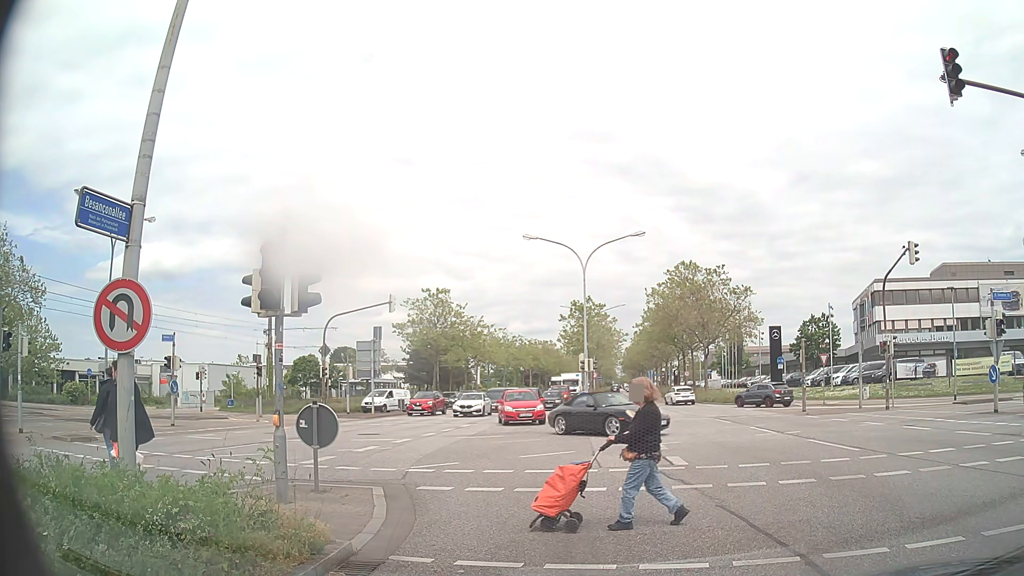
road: primary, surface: asphalt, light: Day
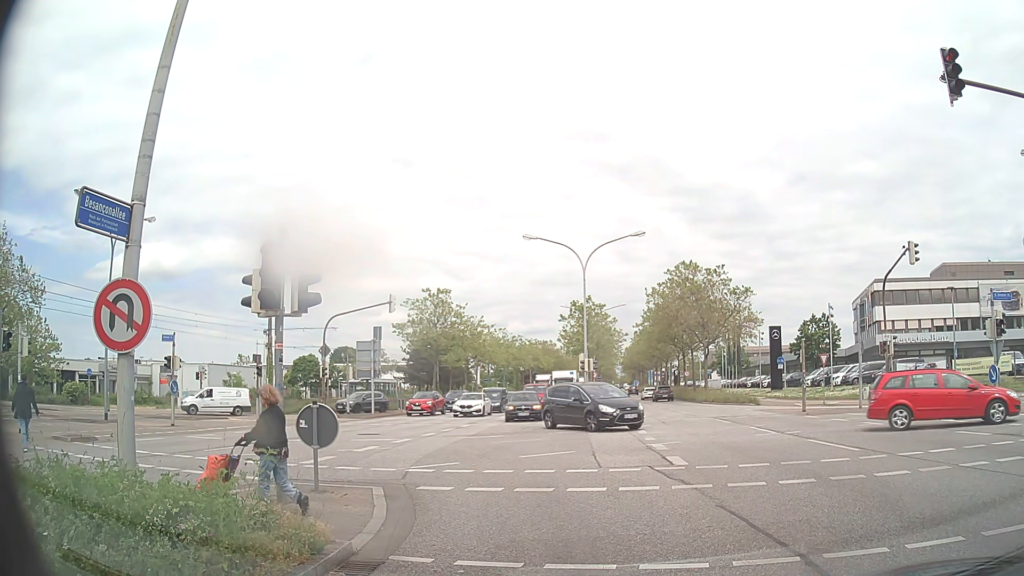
(0.0, 0.0) m; 0°
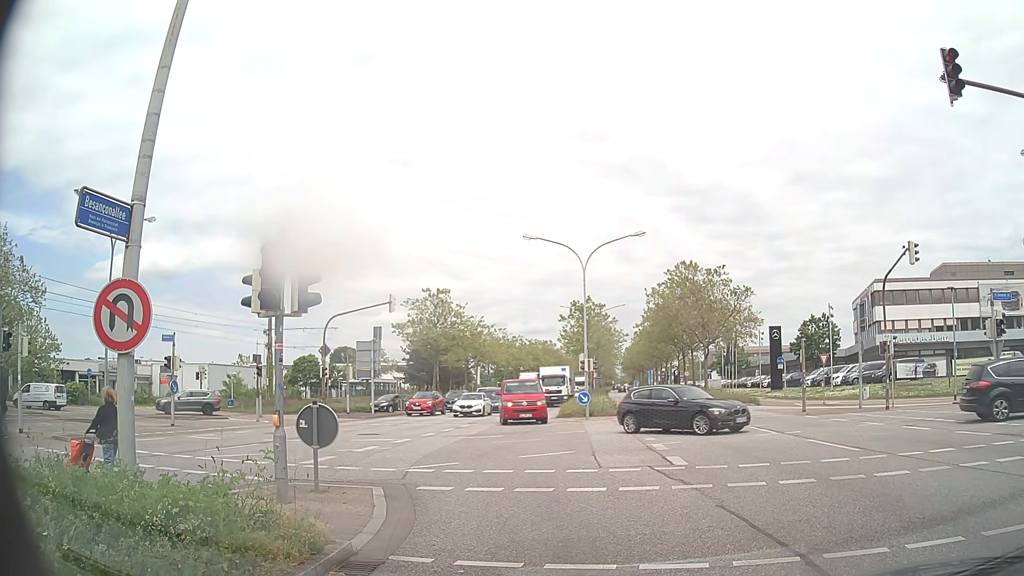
(0.0, 0.0) m; 0°
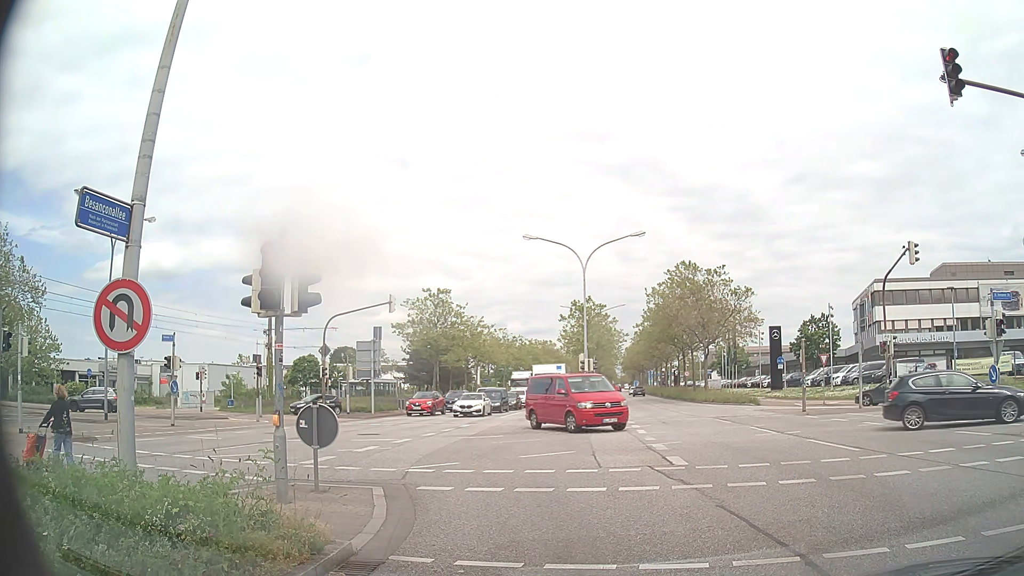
(0.0, 0.0) m; 0°
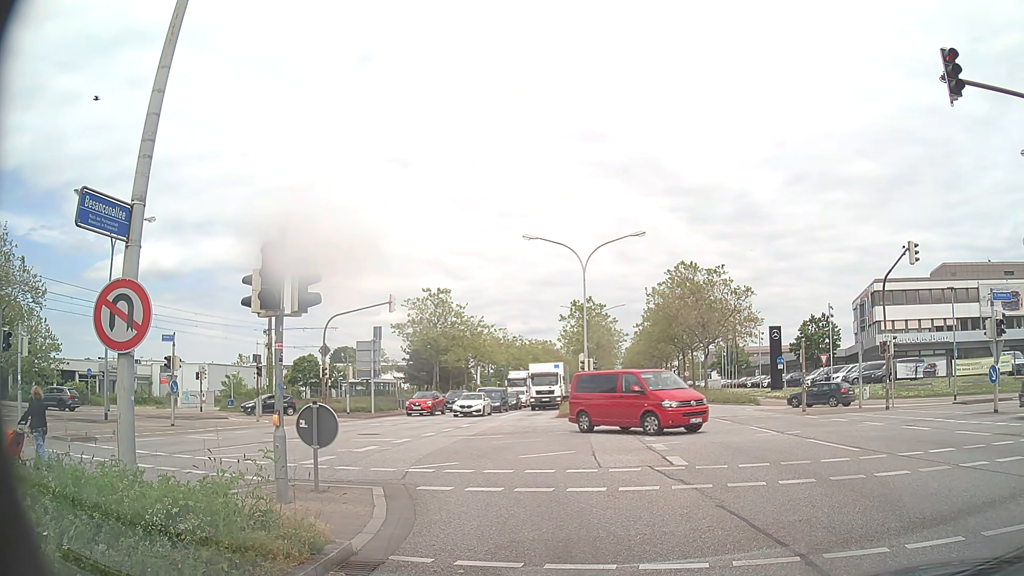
(0.0, 0.0) m; 0°
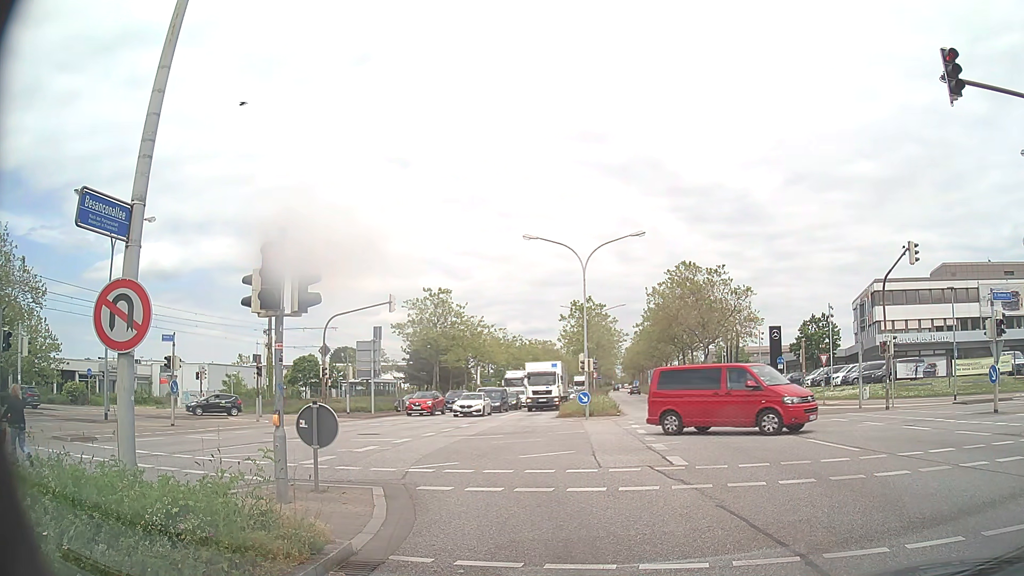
(0.0, 0.0) m; 0°
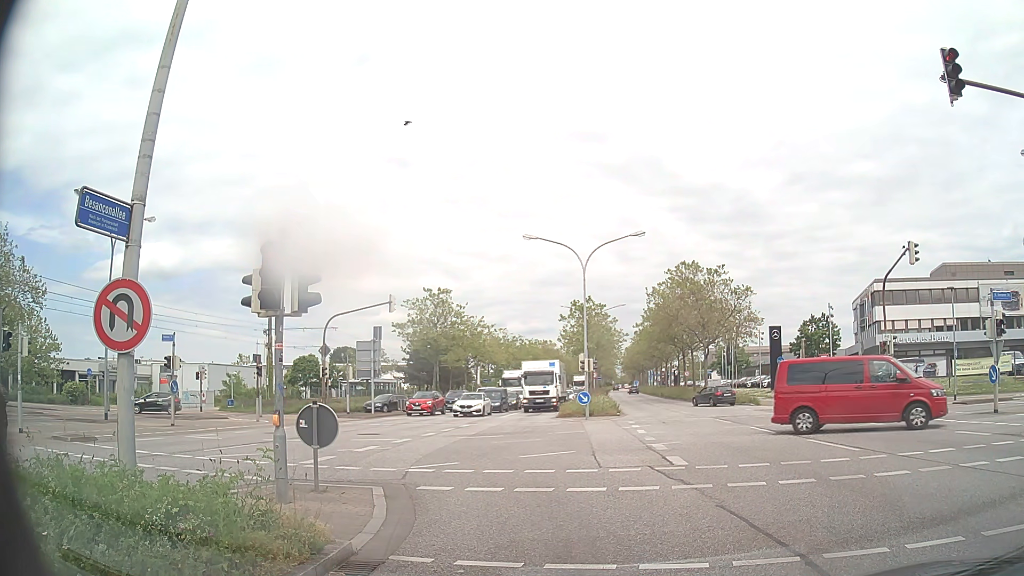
(0.0, 0.0) m; 0°
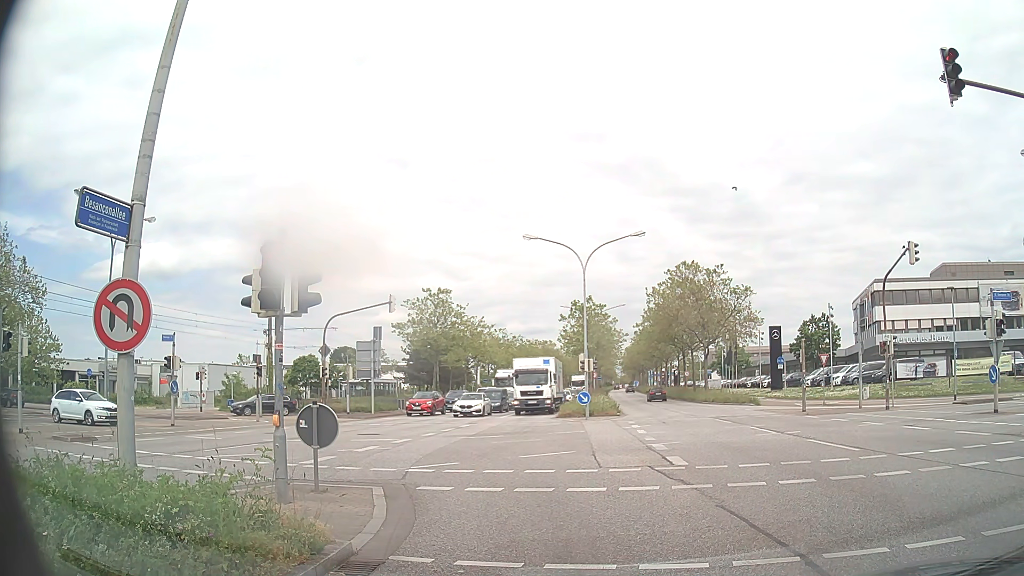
(0.0, 0.0) m; 0°
(-1, +10) (-5, +19) (-12, +26) (-21, +30) (-31, +32) (-40, +34) (-50, +35) (-60, +36) (-70, +36) (-80, +36) m
